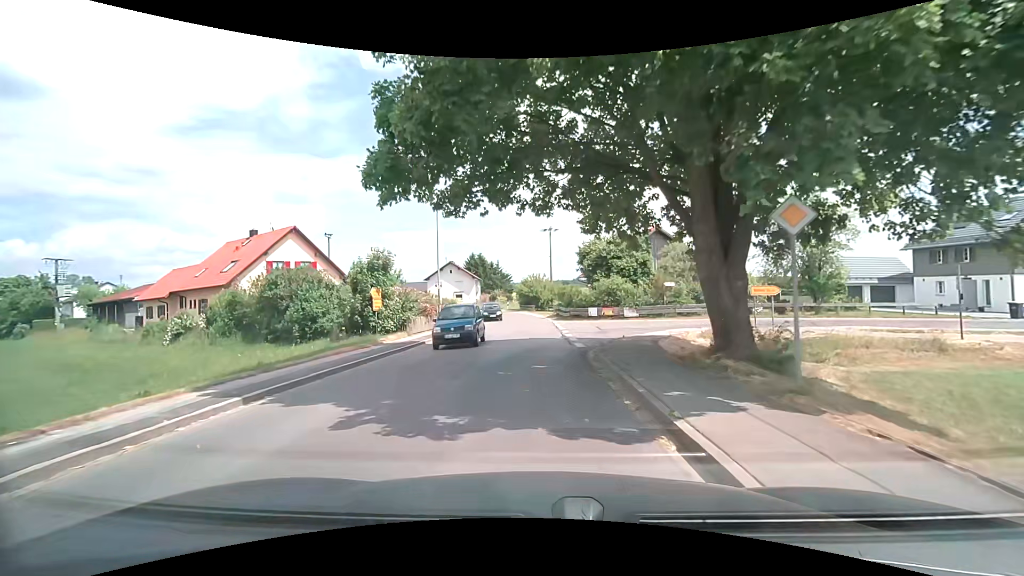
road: tertiary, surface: asphalt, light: Day
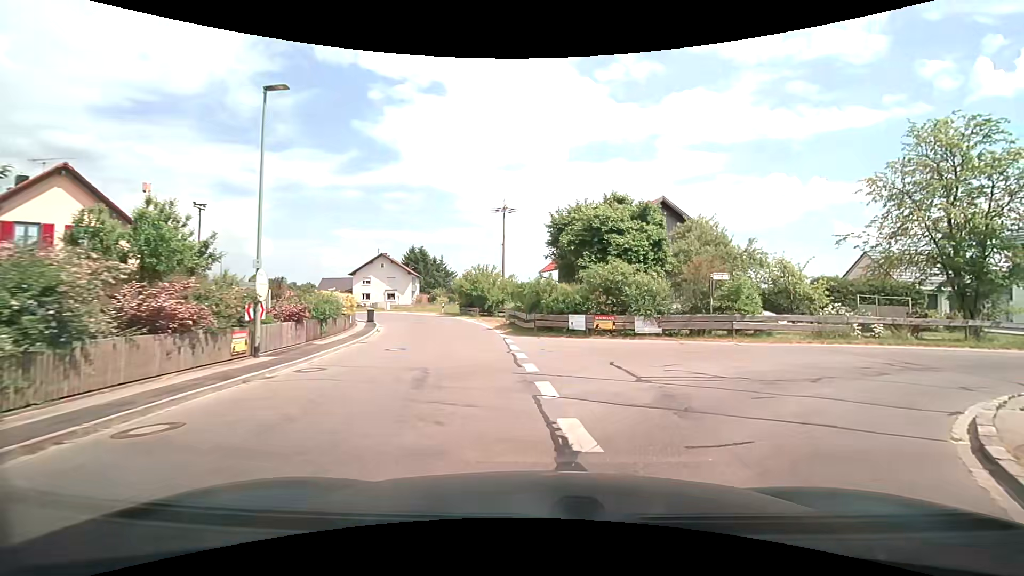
(+0.2, +16.6) m; +6°
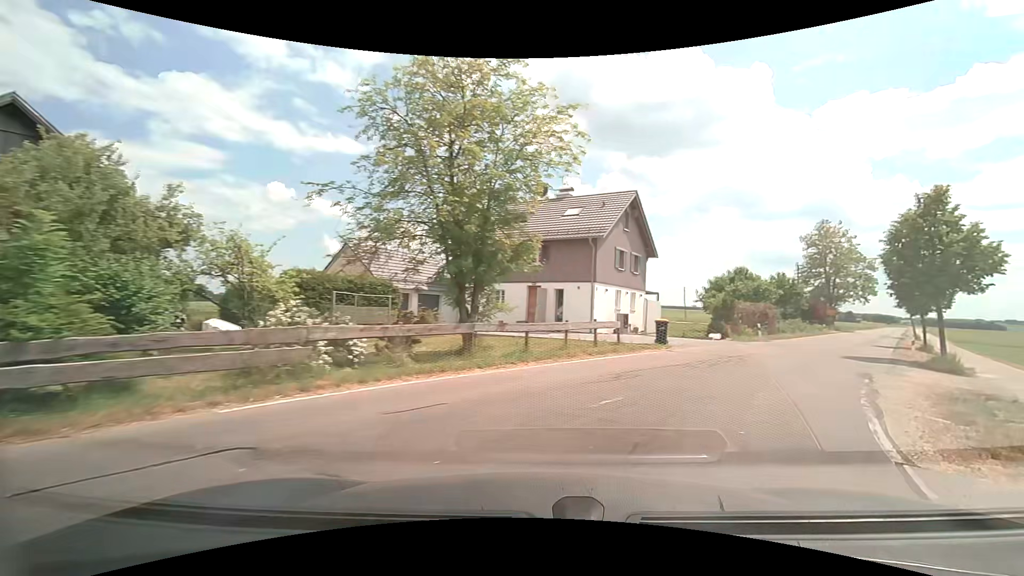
(+5.4, +11.7) m; +54°
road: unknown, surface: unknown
